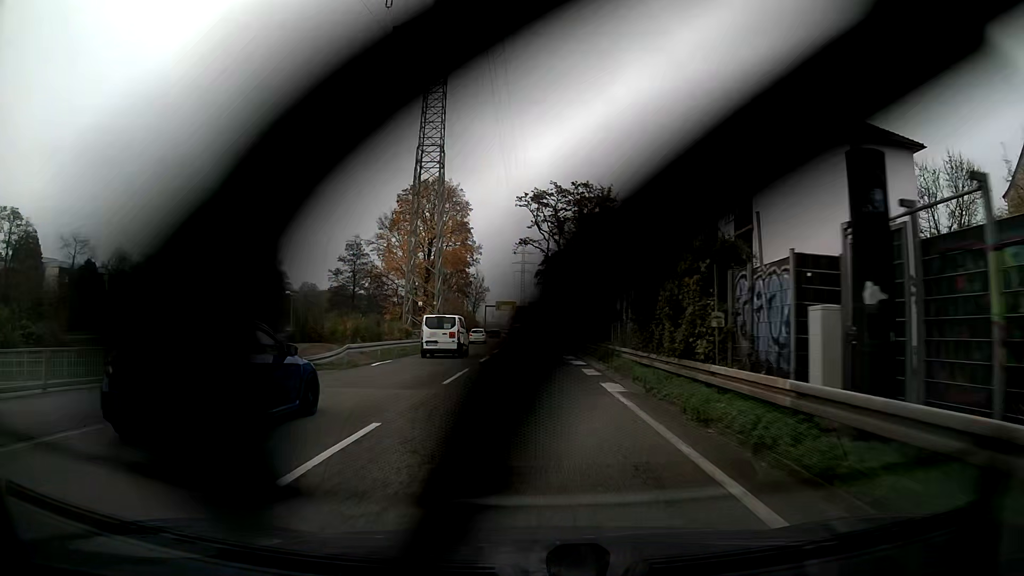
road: trunk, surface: asphalt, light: Day
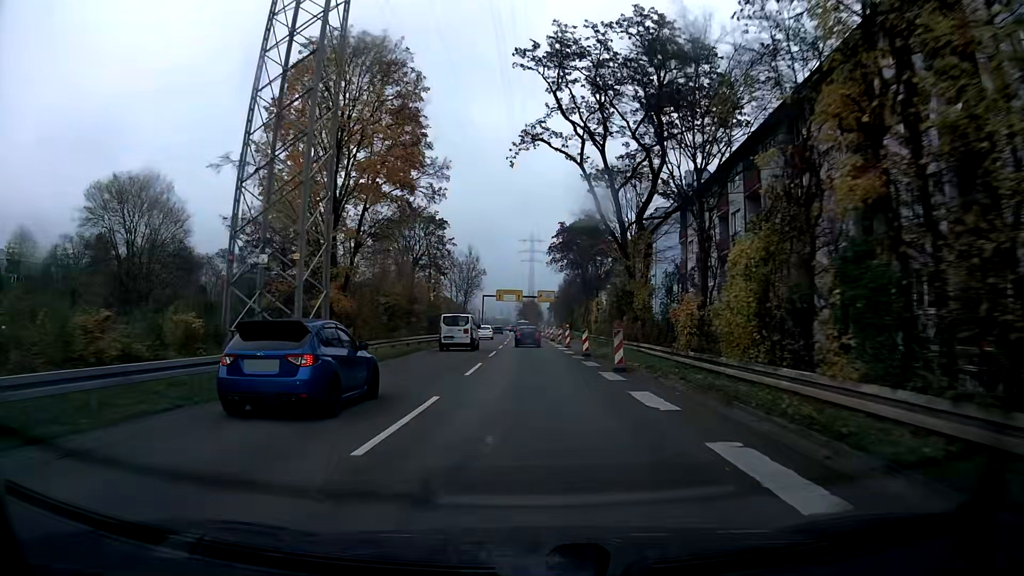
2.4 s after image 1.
(-0.2, +33.7) m; -1°
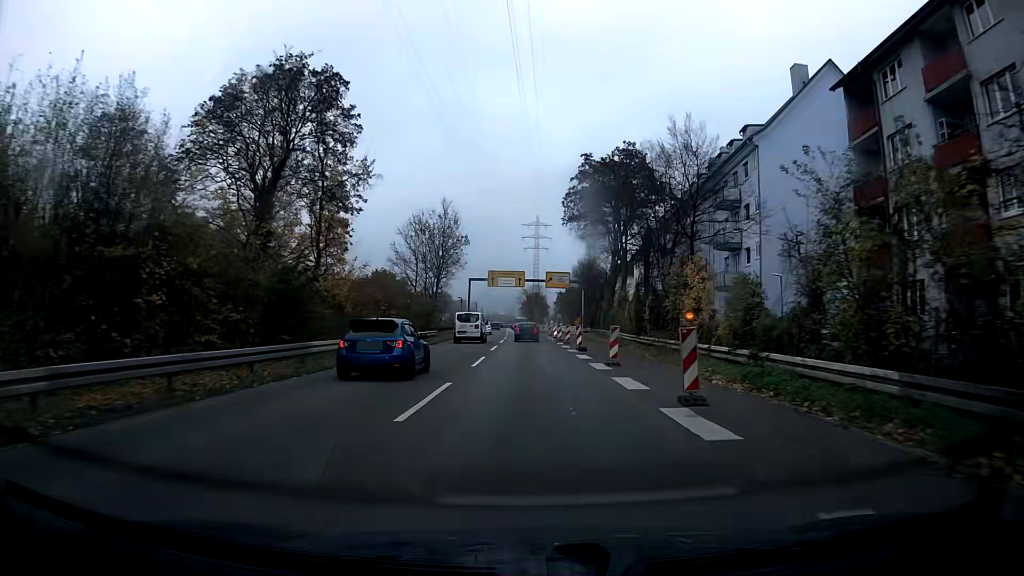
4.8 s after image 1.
(+0.2, +33.8) m; +1°
